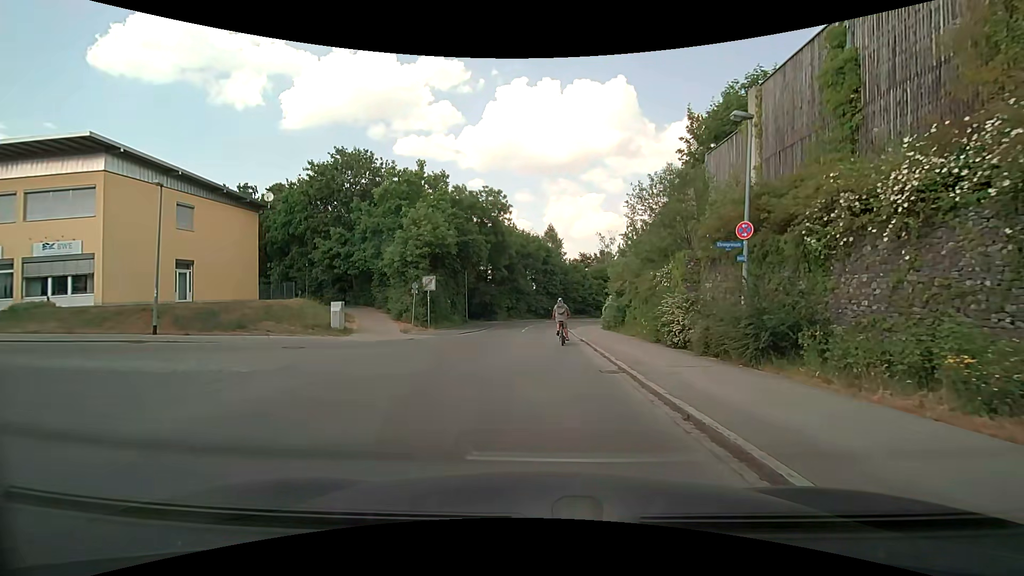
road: residential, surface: asphalt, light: Day
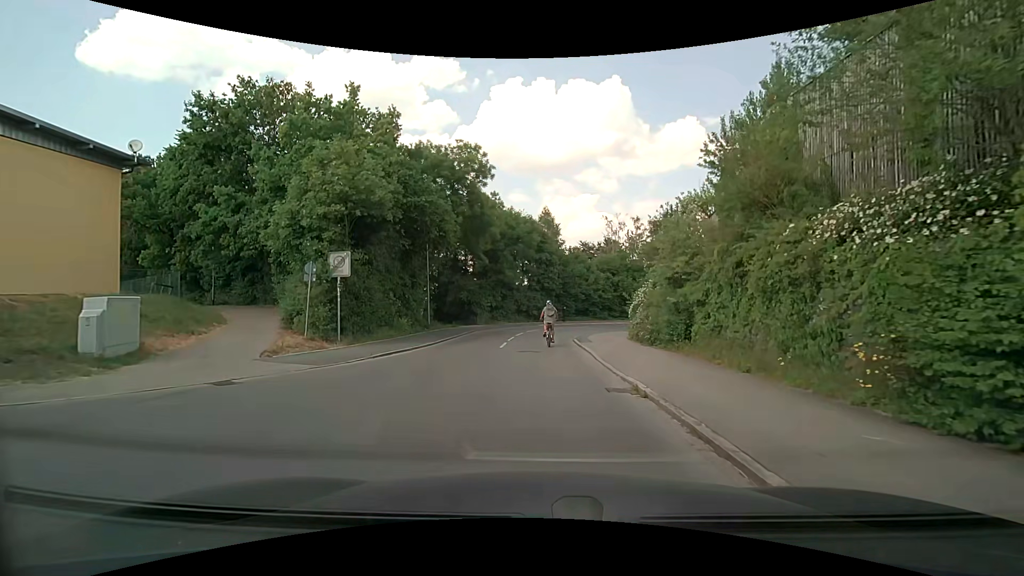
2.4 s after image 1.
(+0.3, +13.7) m; +2°
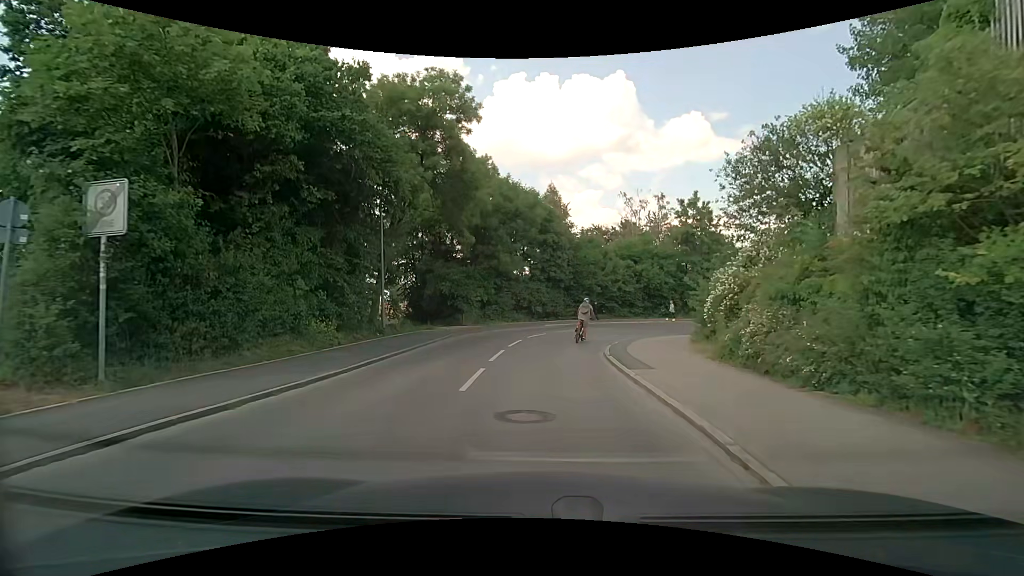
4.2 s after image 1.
(-0.2, +10.5) m; -1°
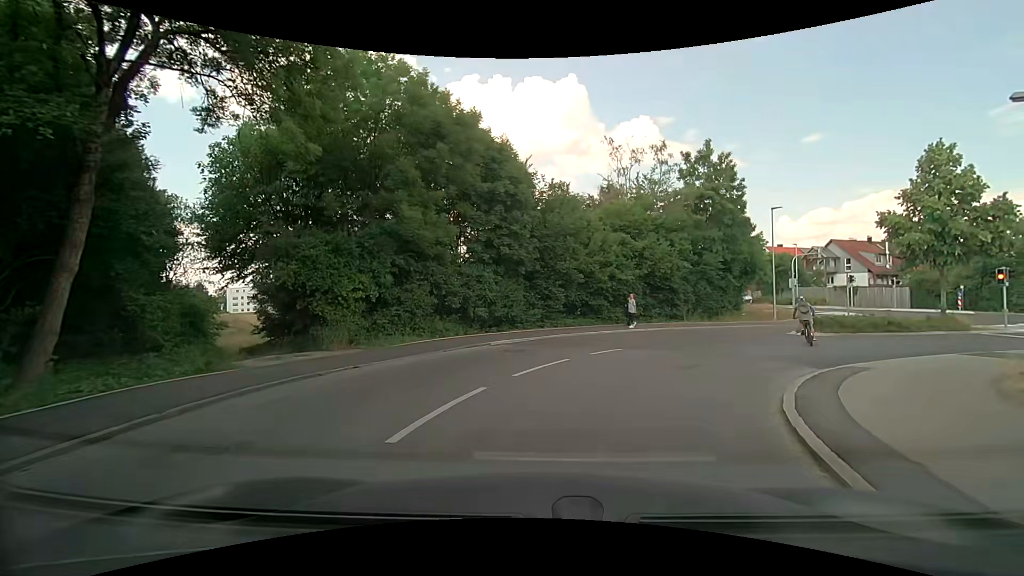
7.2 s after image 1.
(+0.4, +16.7) m; +4°
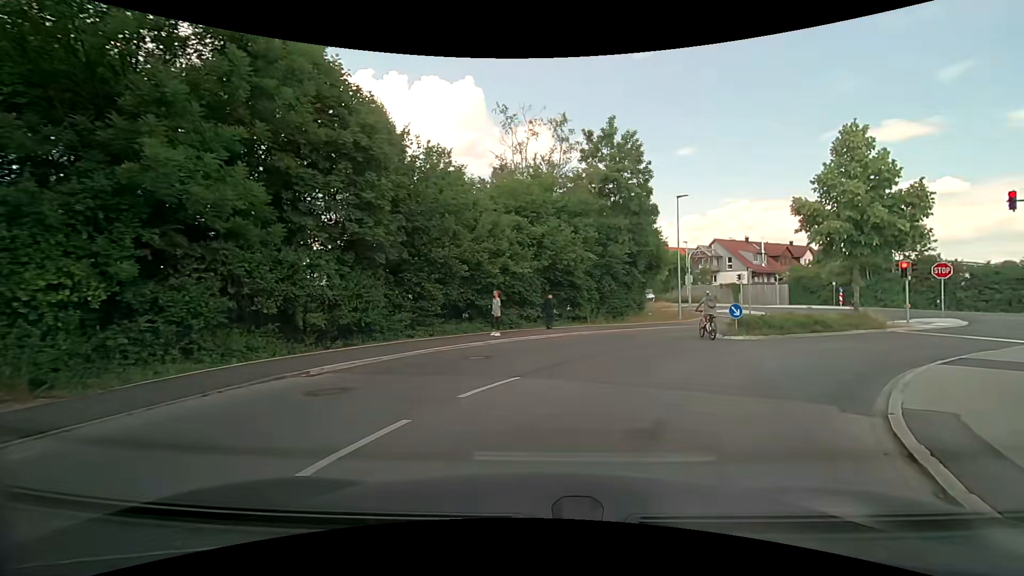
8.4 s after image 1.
(+0.7, +6.3) m; +12°
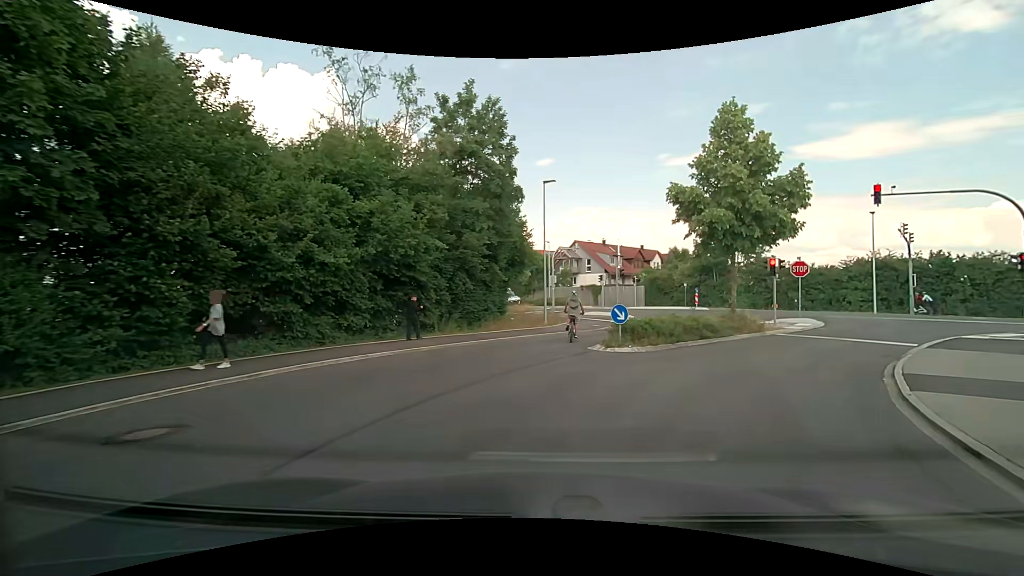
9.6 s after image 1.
(+0.8, +6.2) m; +16°
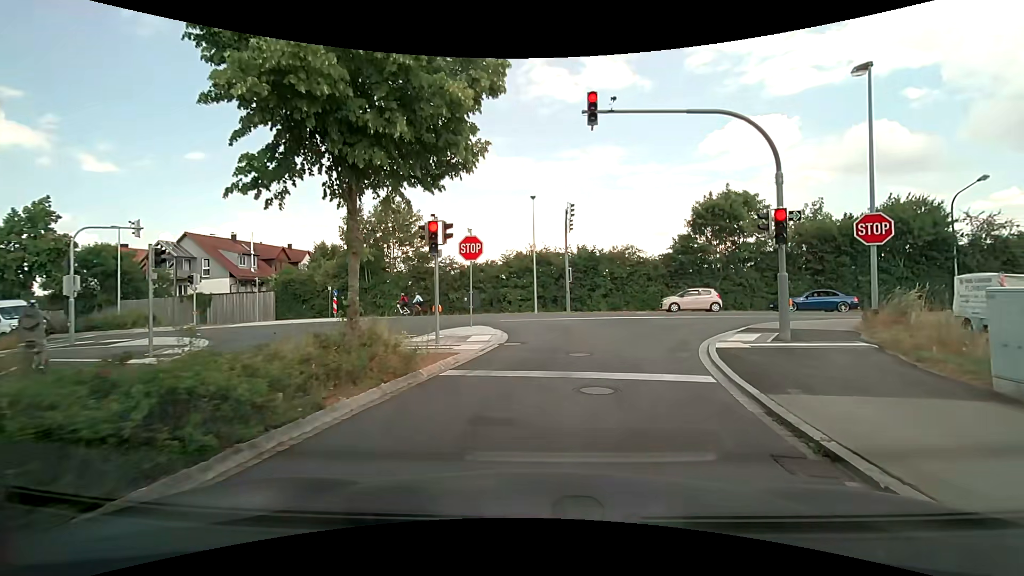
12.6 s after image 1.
(+4.6, +13.4) m; +36°
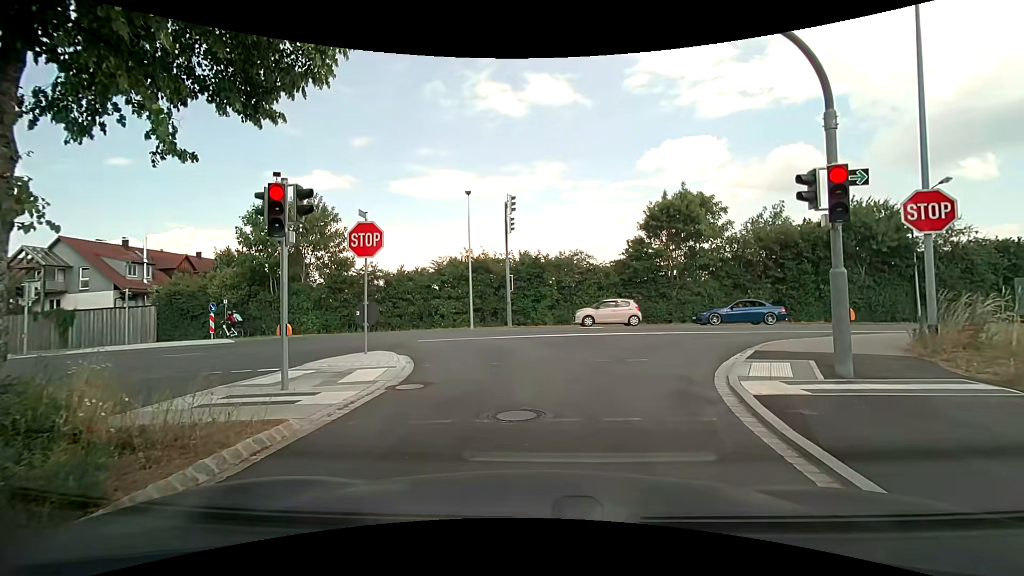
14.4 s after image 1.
(+0.3, +4.9) m; +7°
